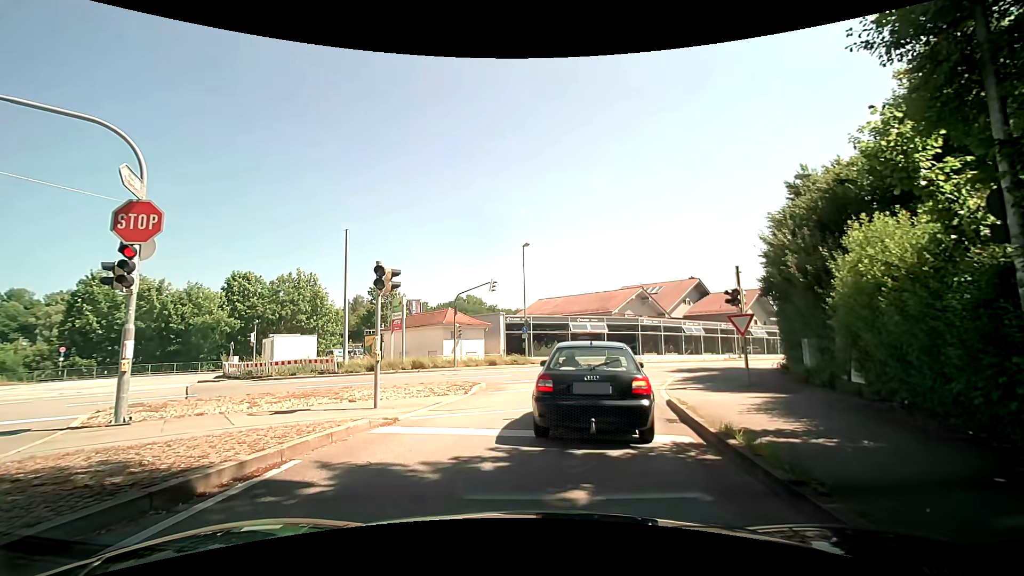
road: tertiary_link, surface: asphalt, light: Day
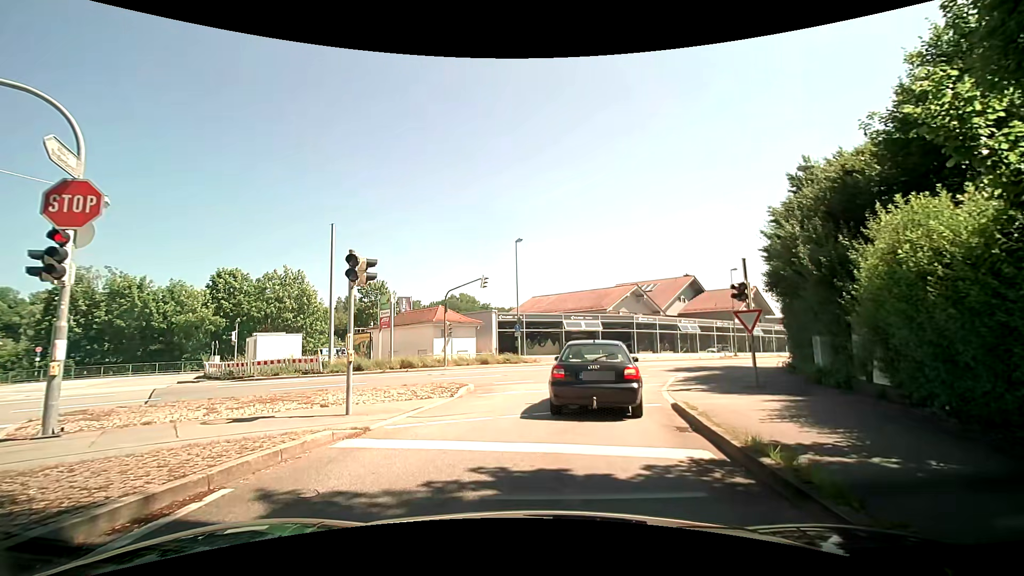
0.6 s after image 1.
(0.0, +1.2) m; 0°
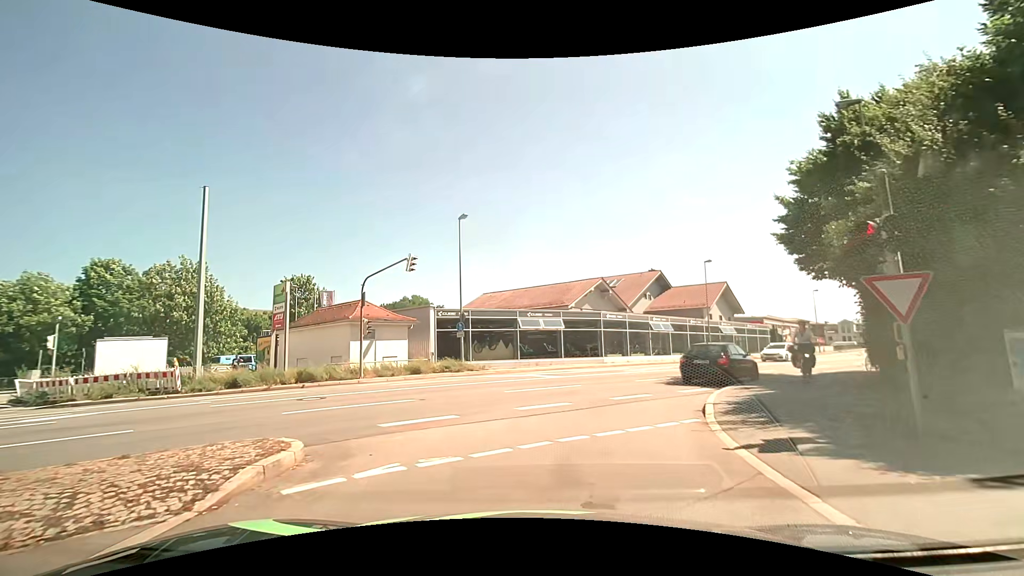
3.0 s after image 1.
(+0.5, +8.4) m; +5°
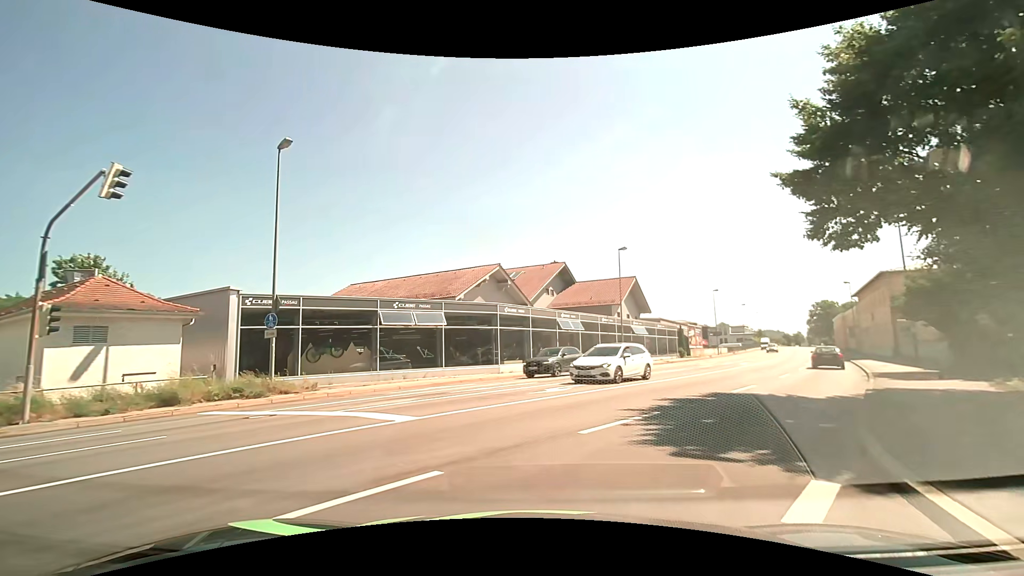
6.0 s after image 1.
(+1.1, +10.9) m; +12°
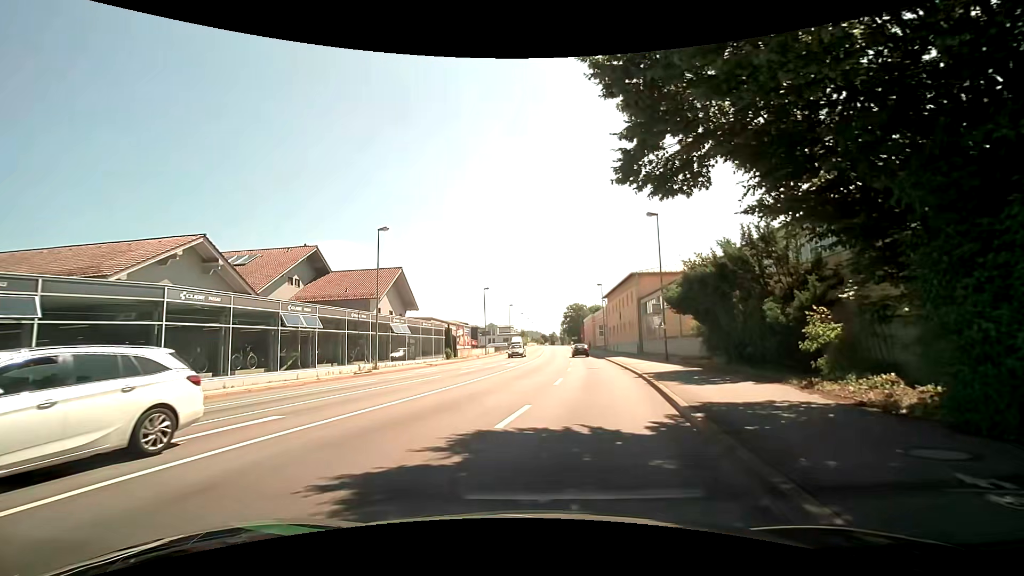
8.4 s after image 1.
(+2.1, +7.9) m; +26°
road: primary
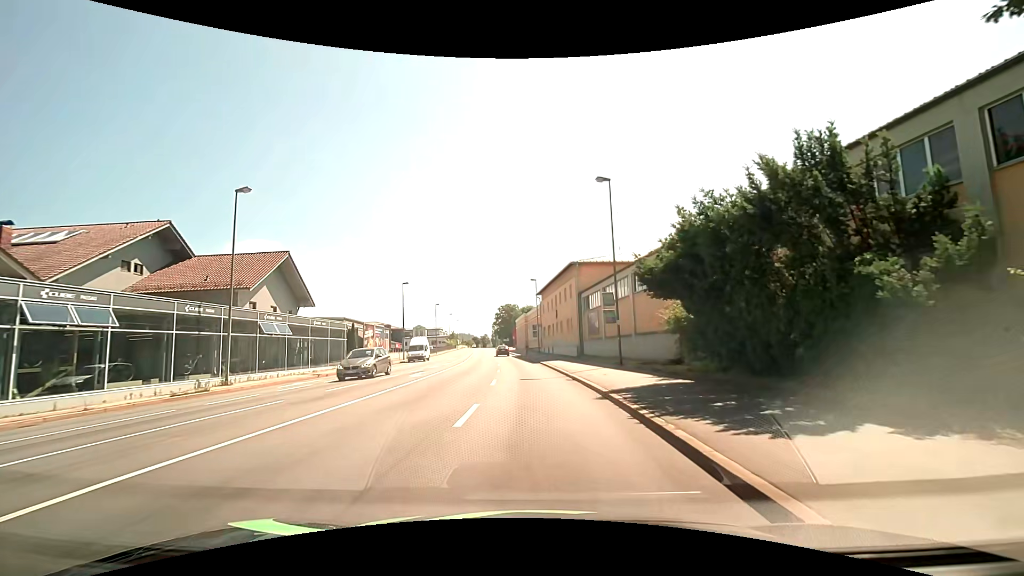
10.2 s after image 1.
(+0.6, +8.8) m; +8°
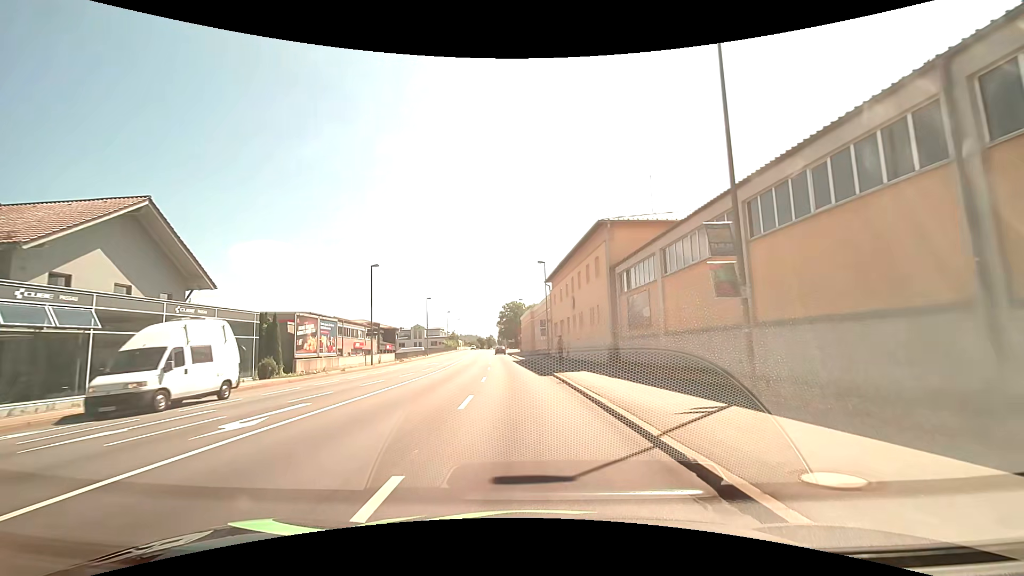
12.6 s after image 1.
(-0.1, +15.6) m; -1°
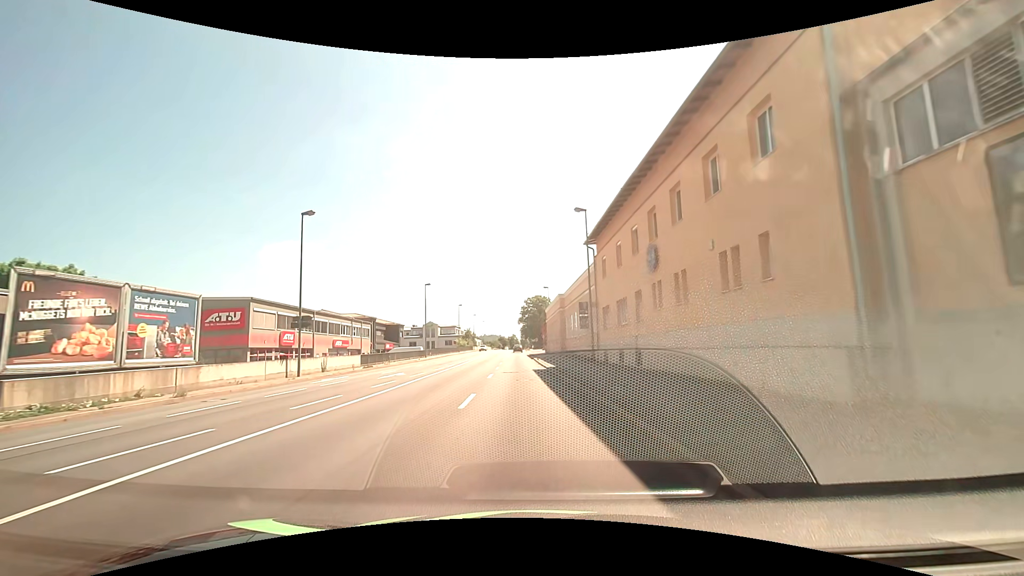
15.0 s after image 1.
(-0.6, +20.6) m; -3°
(0, +10) (0, +20) (-1, +30) (-1, +40) (-2, +50) (-2, +60) (-3, +70) (-3, +80) (-3, +90) (-3, +100) m
